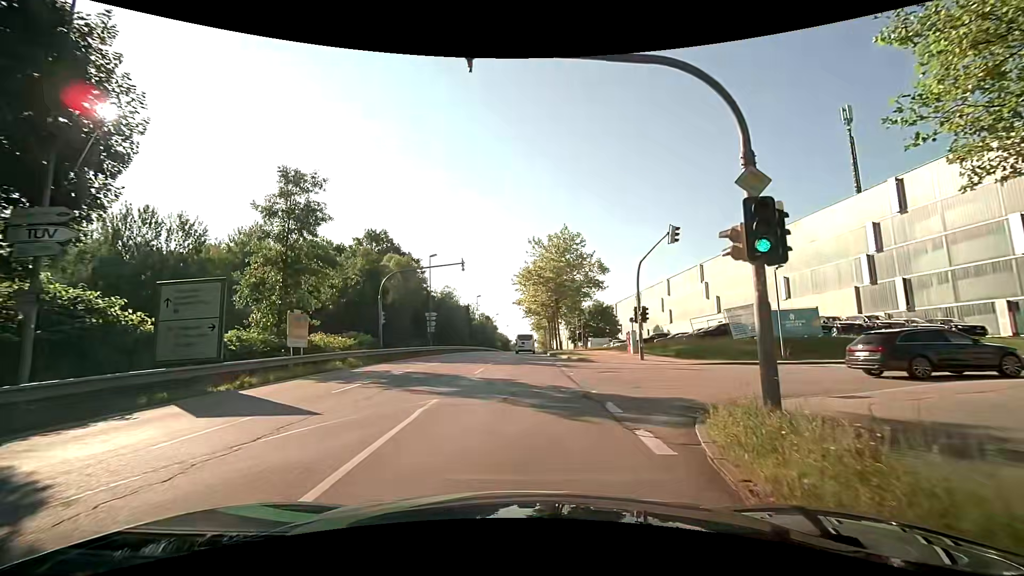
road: secondary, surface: asphalt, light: Day
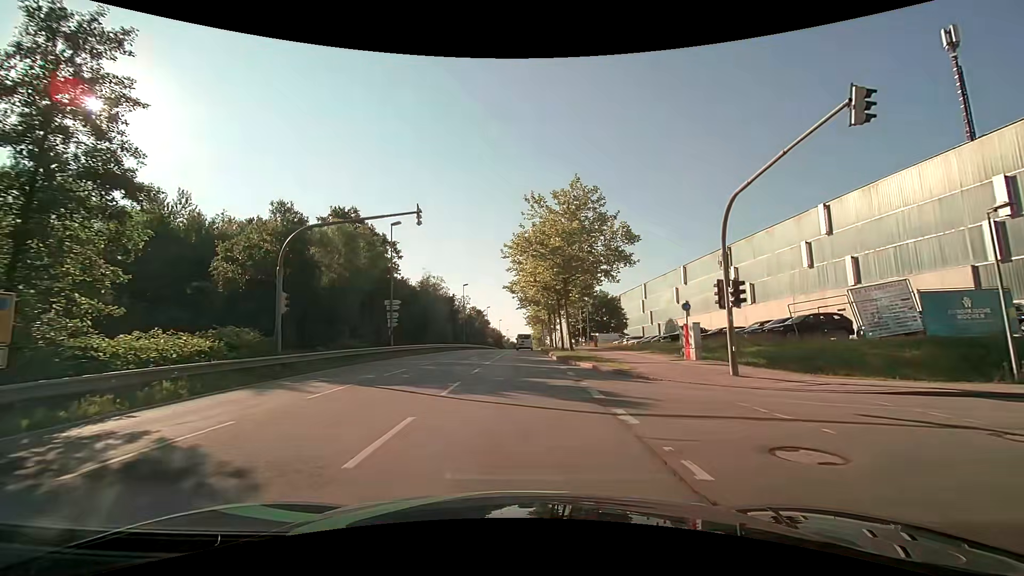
(-0.1, +13.7) m; -1°
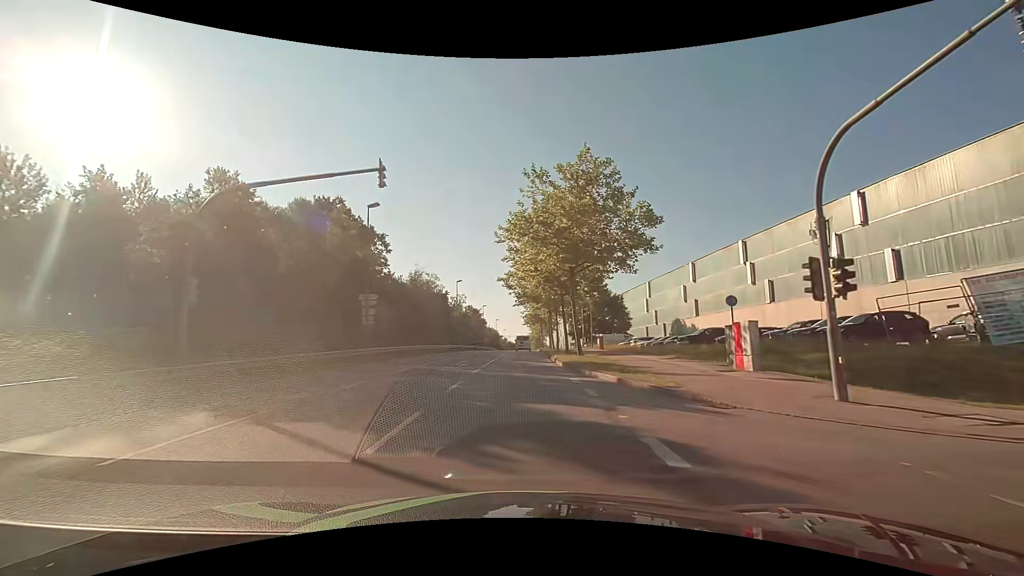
(+0.1, +5.5) m; +1°
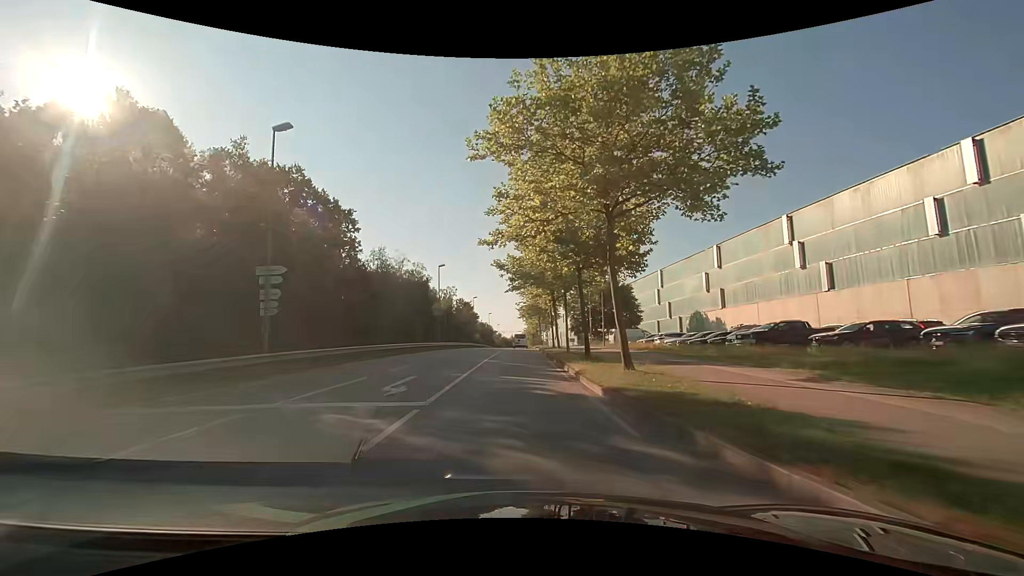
(0.0, +12.2) m; 0°
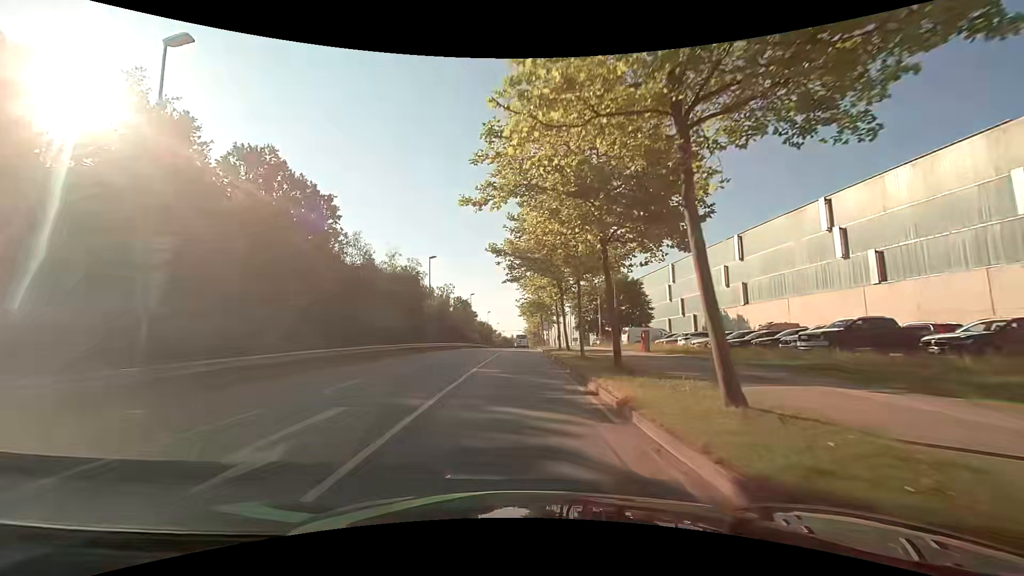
(0.0, +6.5) m; 0°
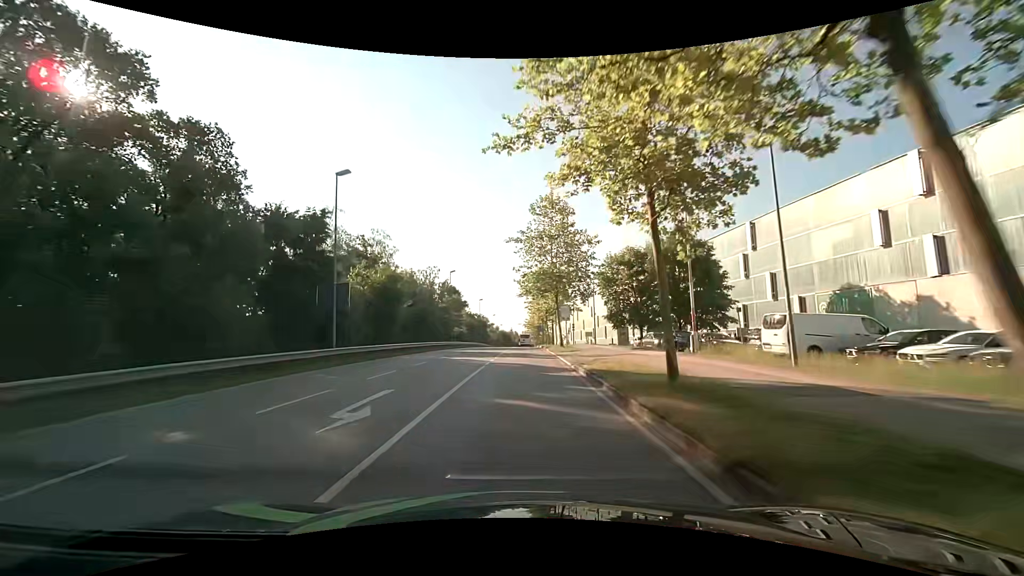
(+0.1, +27.8) m; 0°
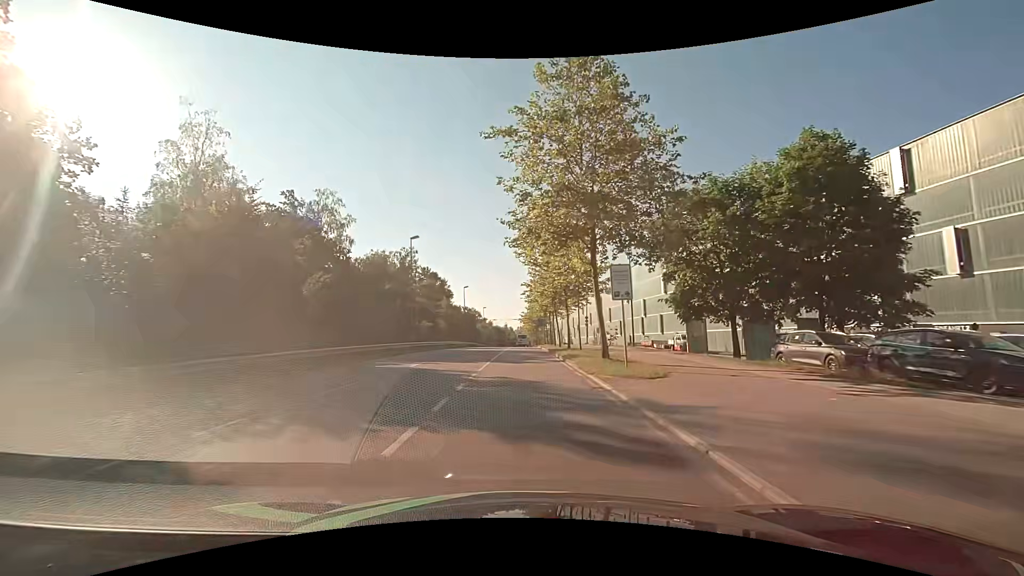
(+0.2, +21.9) m; +1°
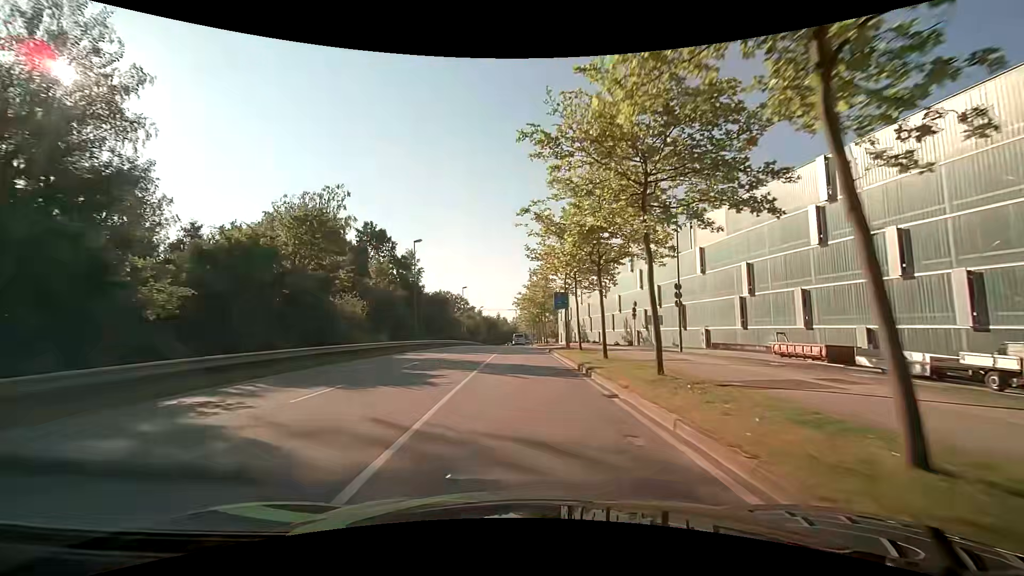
(+0.2, +37.6) m; +1°
(0, +10) (0, +20) (0, +30) (0, +40) (0, +50) (0, +60) (0, +70) (0, +80) (0, +90) (0, +100) m
